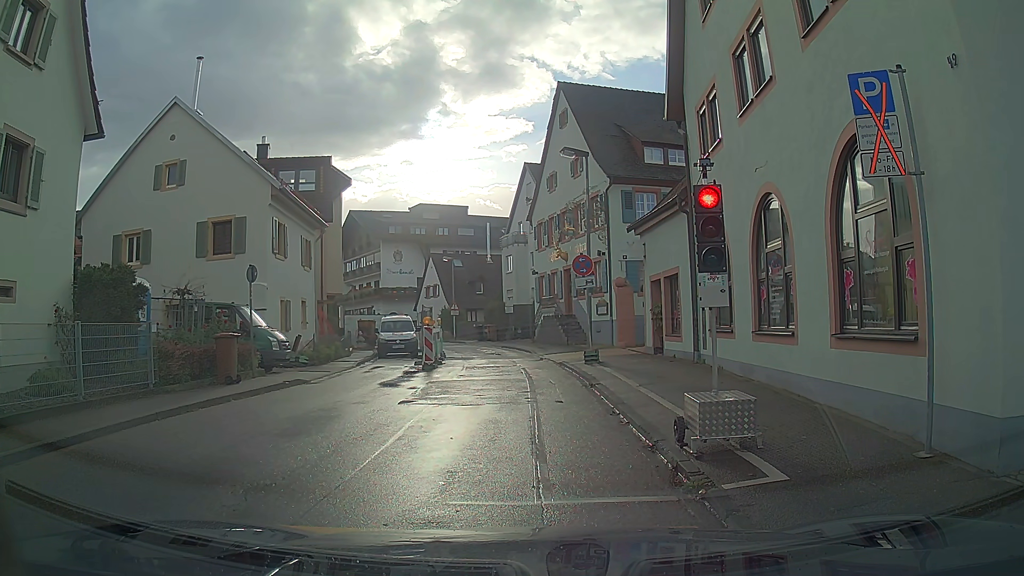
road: tertiary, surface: asphalt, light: Day
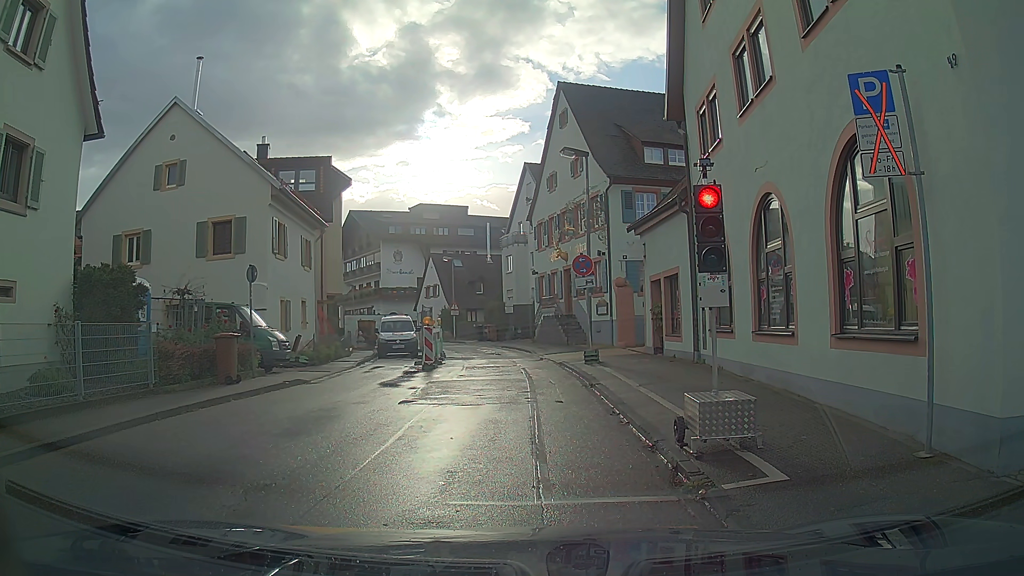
(0.0, 0.0) m; 0°
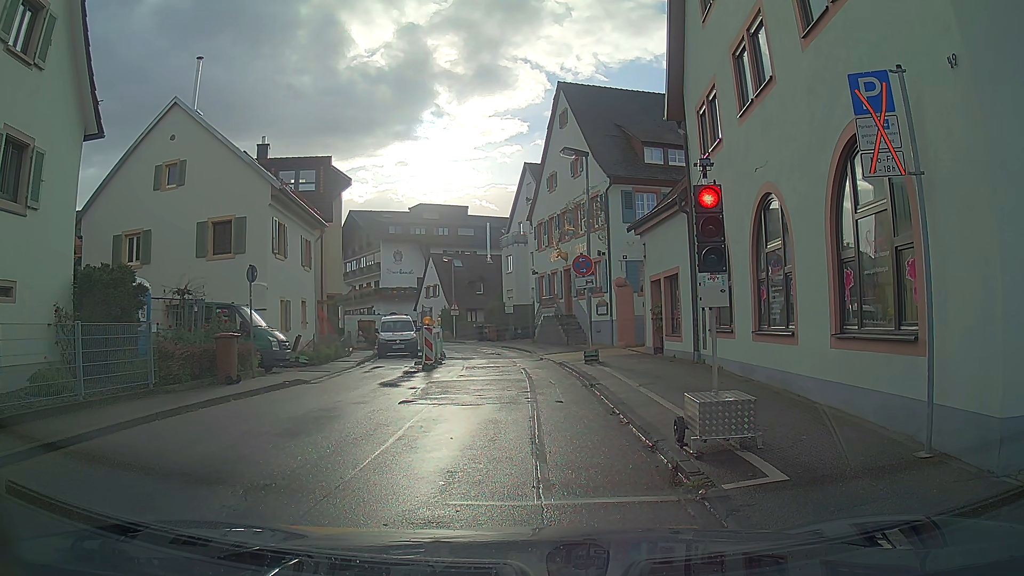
(0.0, 0.0) m; 0°
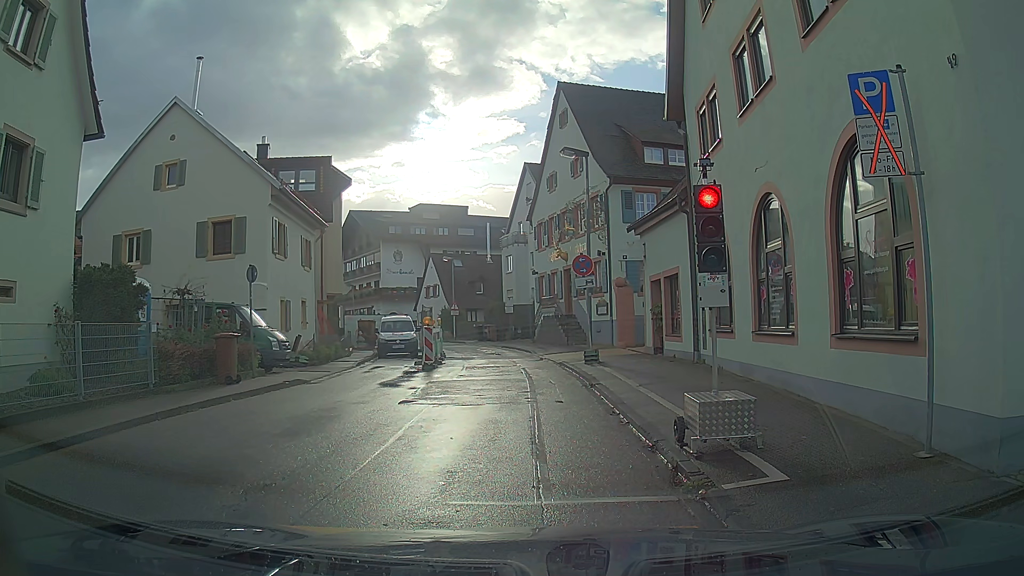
(0.0, 0.0) m; 0°
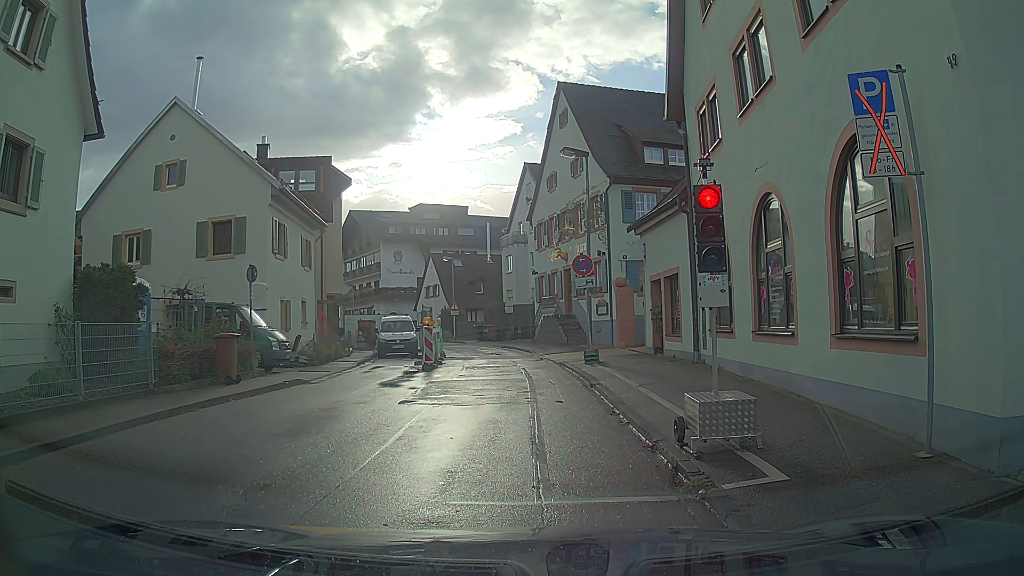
(0.0, 0.0) m; 0°
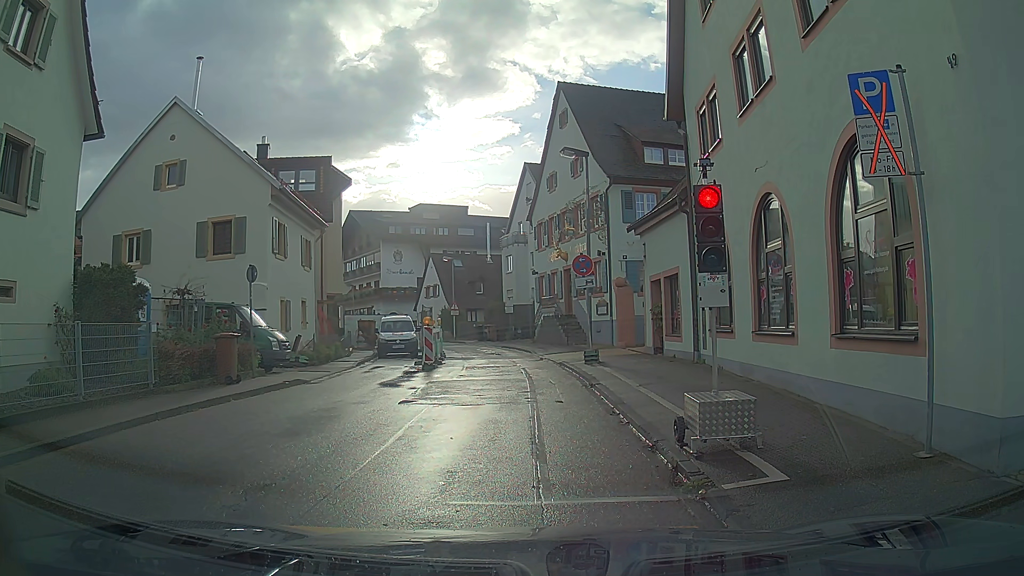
(0.0, 0.0) m; 0°
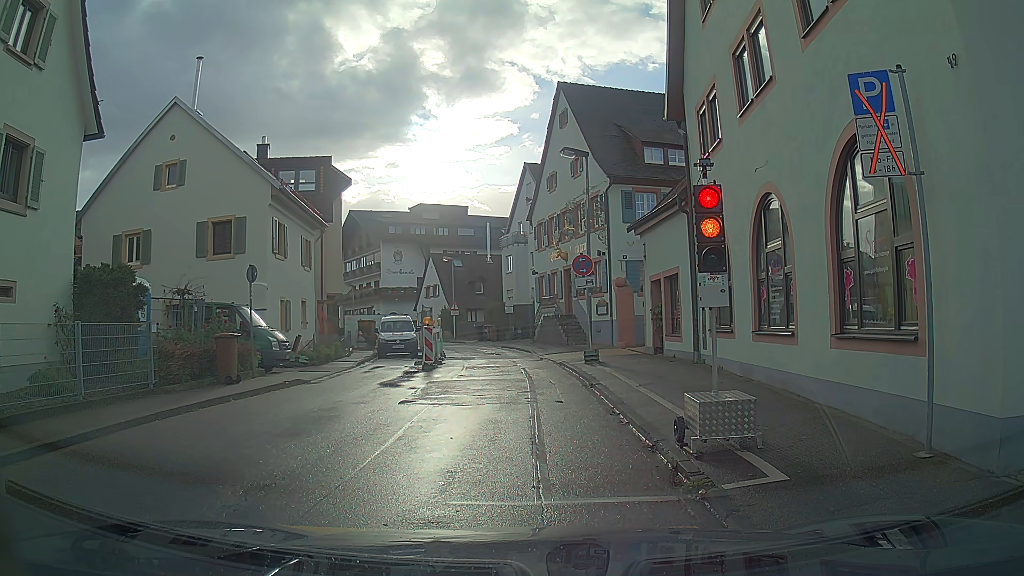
(0.0, 0.0) m; 0°
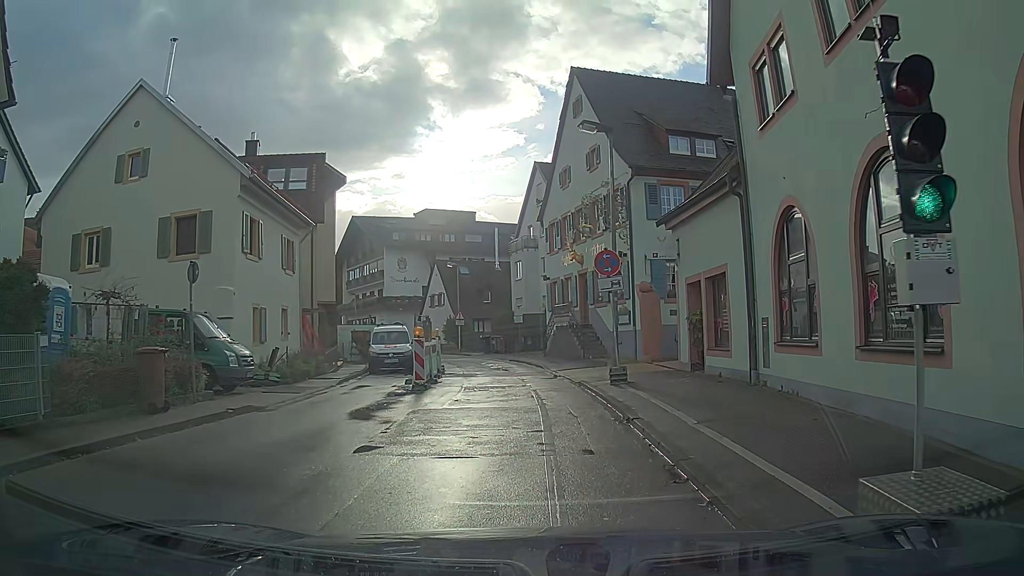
(-0.1, +3.8) m; -1°
(0, +10) (-1, +20) (-2, +30) (-4, +40) (-8, +49) (-12, +58) (-17, +67) (-23, +75) (-29, +83) (-36, +90) m
